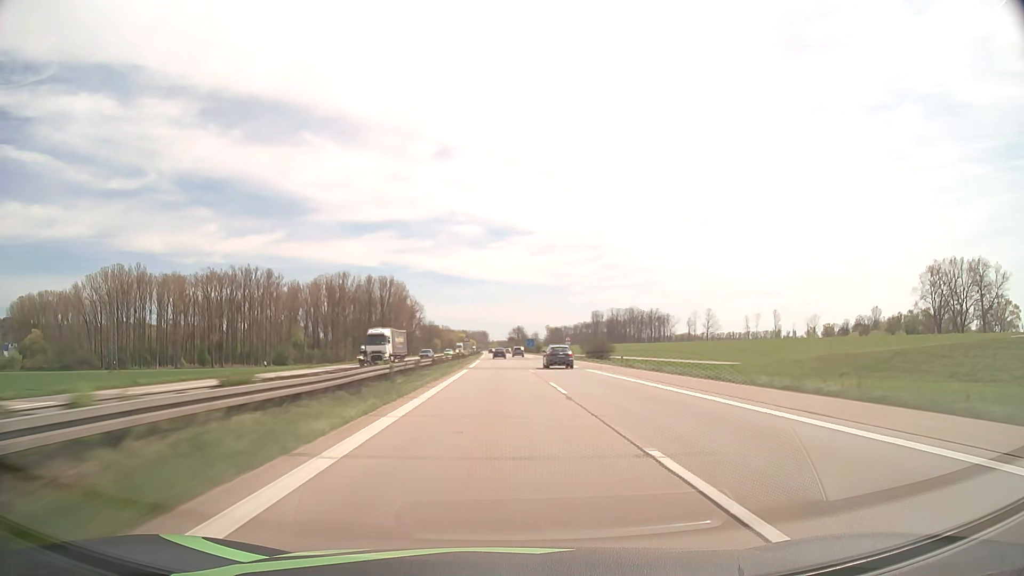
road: motorway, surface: asphalt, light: Day
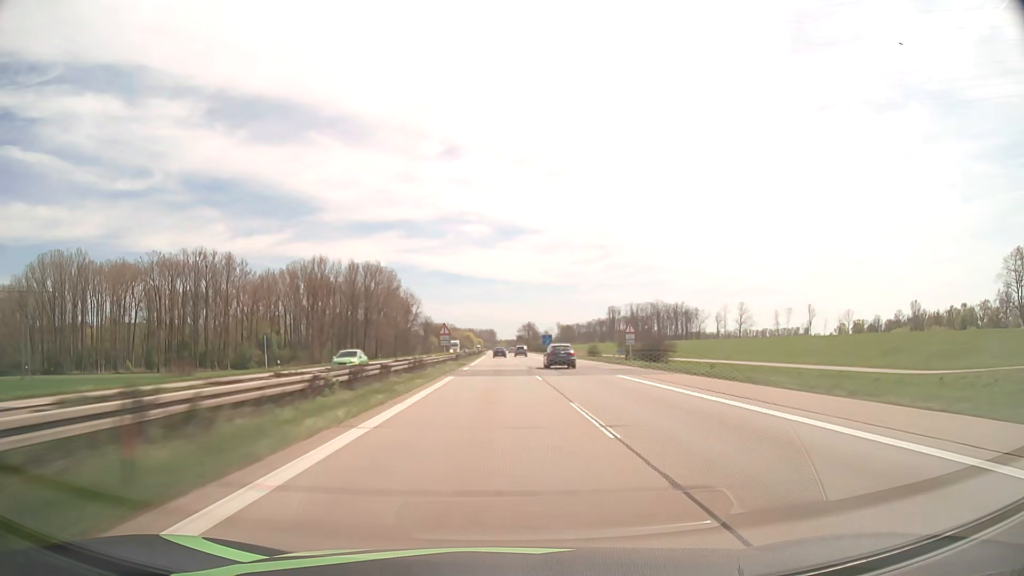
(-0.3, +47.3) m; -1°
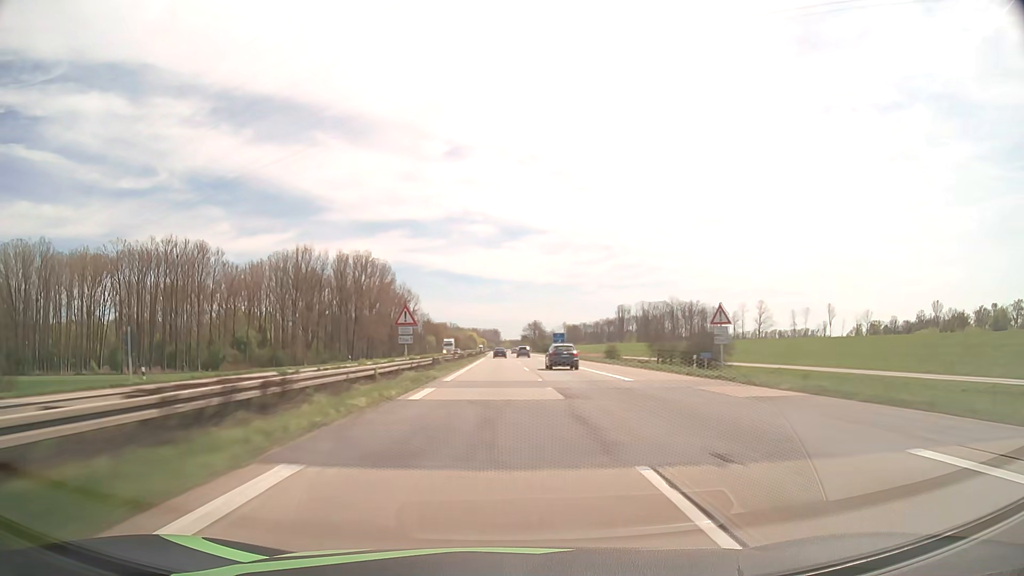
(-0.1, +23.9) m; 0°
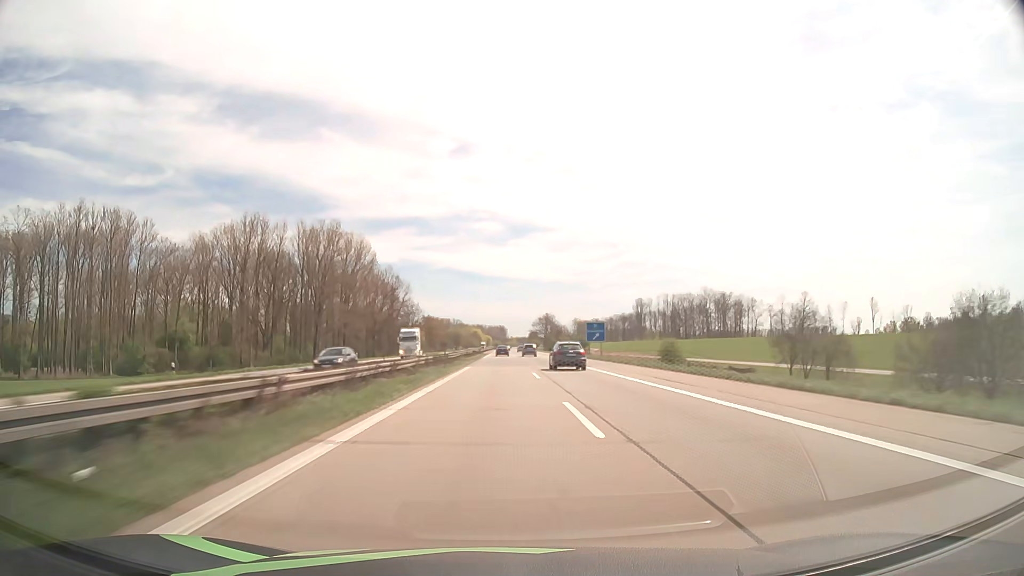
(-0.3, +48.3) m; -1°
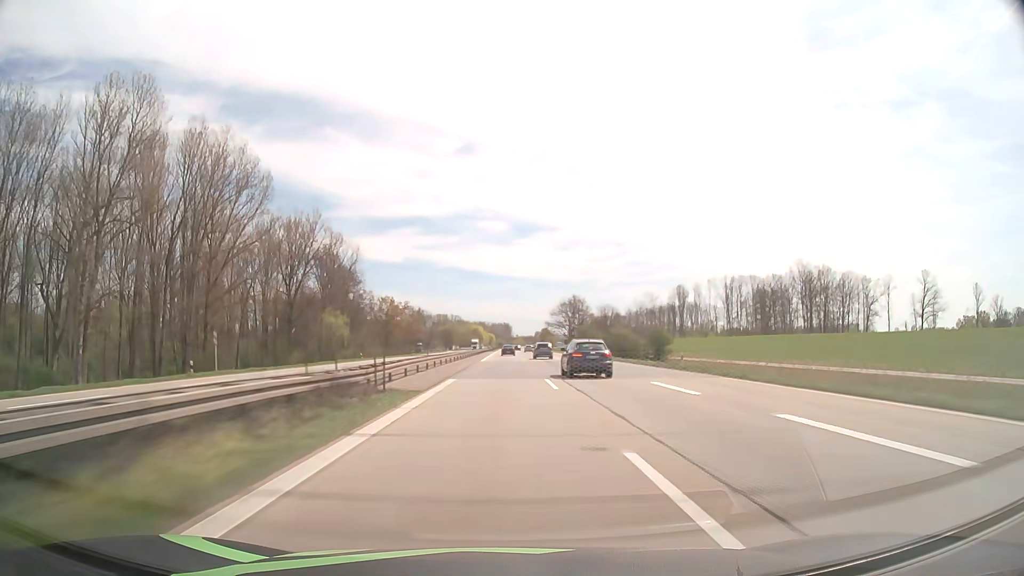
(-0.5, +97.6) m; 0°
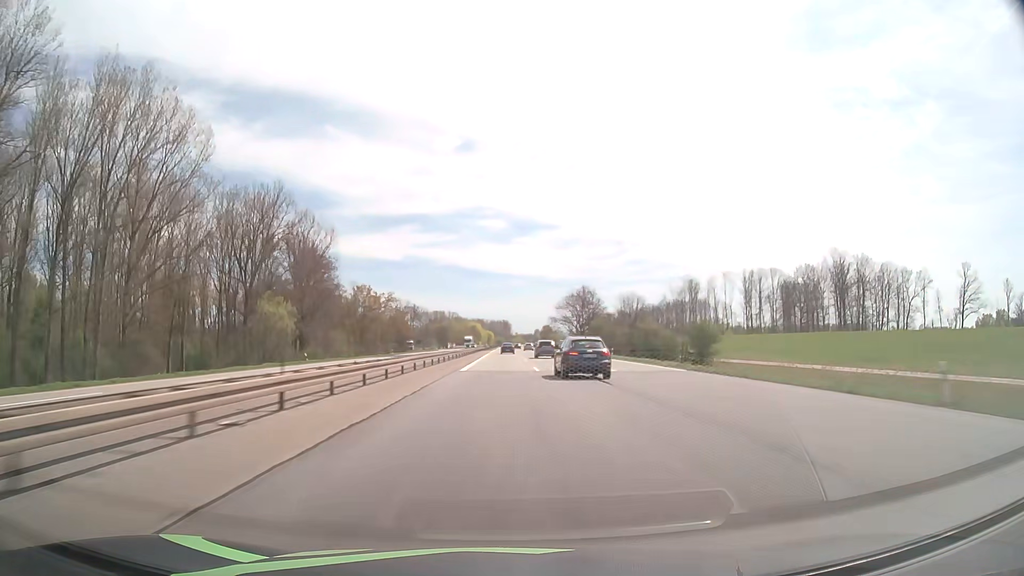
(0.0, +24.5) m; 0°
(0, +10) (0, +20) (0, +30) (0, +40) (0, +50) (0, +60) (0, +70) (0, +80) (0, +90) (0, +100) m
